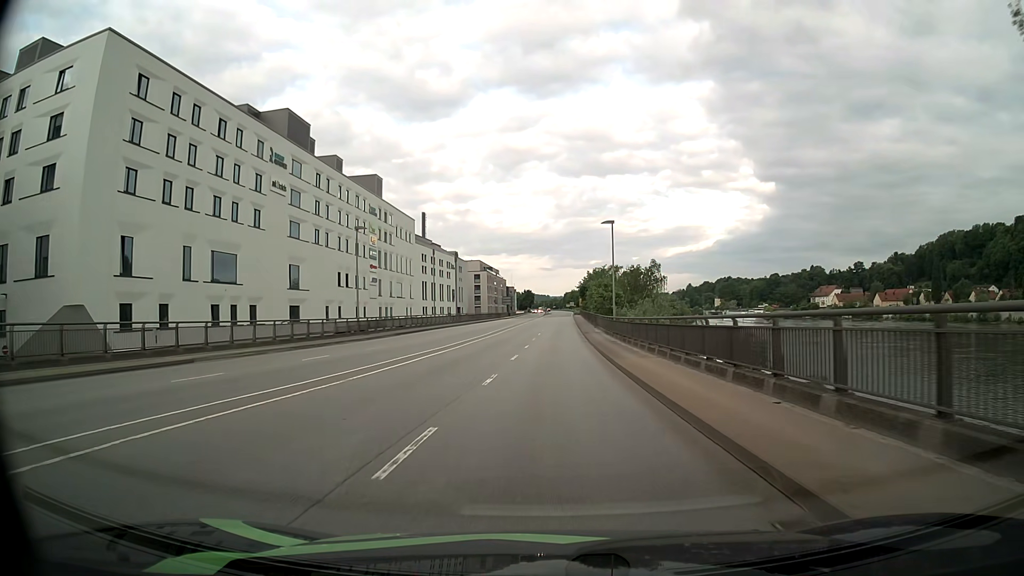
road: primary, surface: asphalt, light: Day
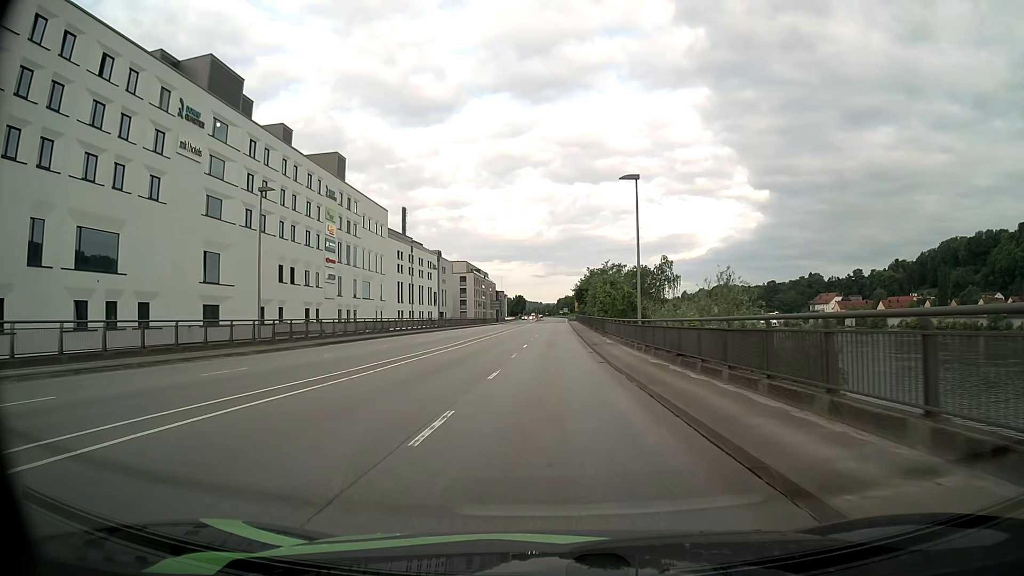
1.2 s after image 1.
(+0.1, +16.5) m; 0°
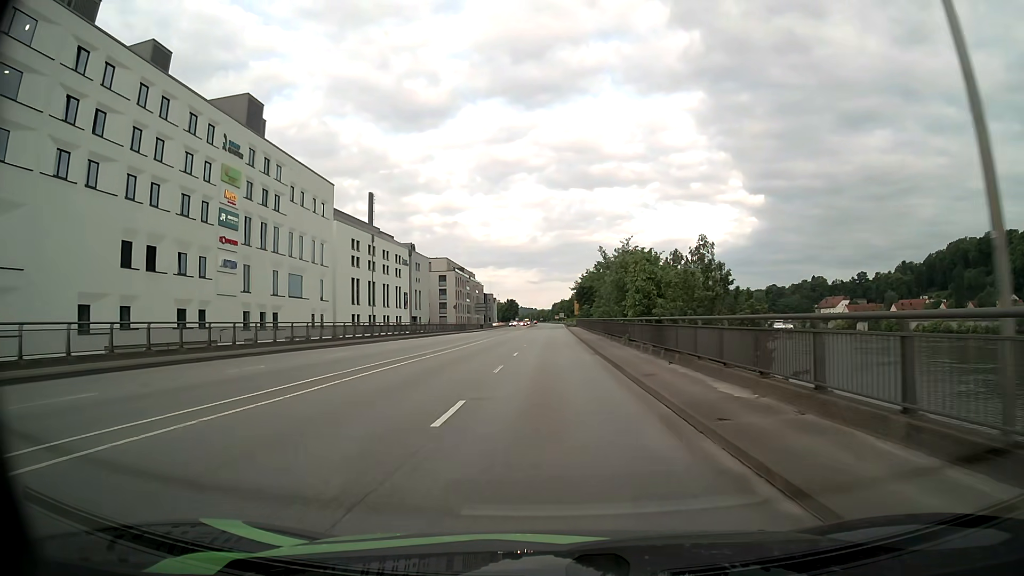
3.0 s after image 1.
(+0.2, +25.8) m; +1°
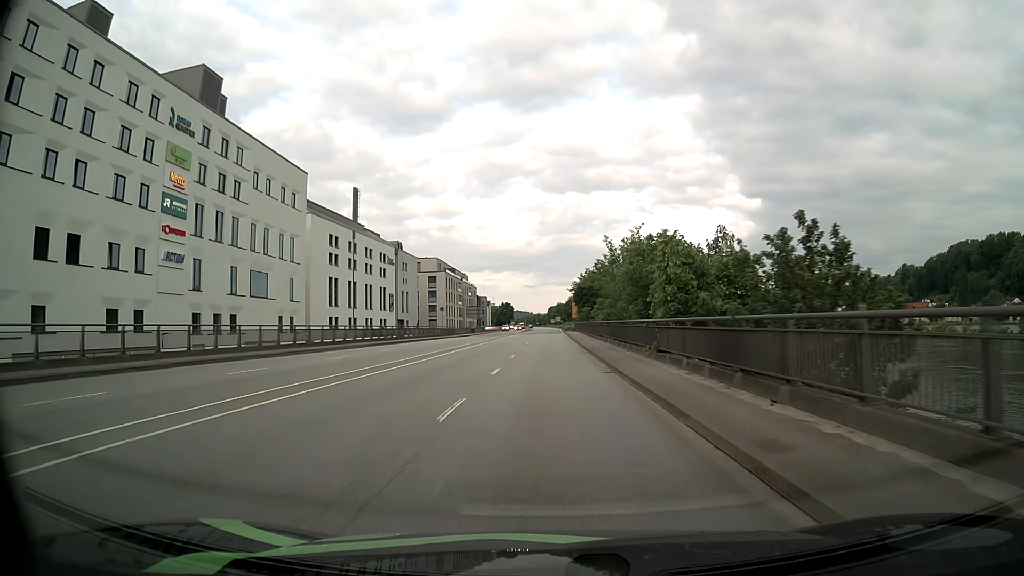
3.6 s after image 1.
(0.0, +8.6) m; 0°
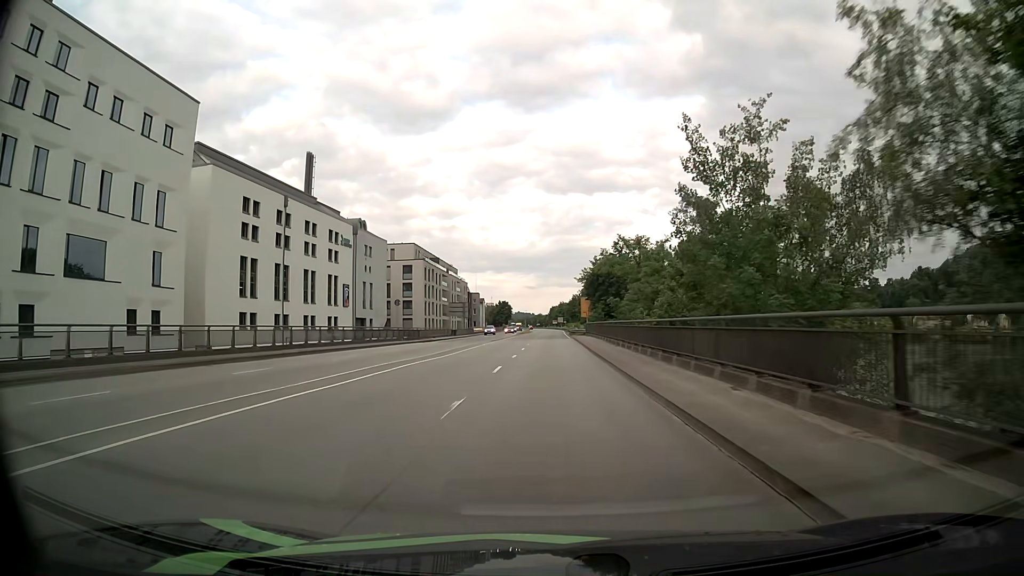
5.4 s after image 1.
(-0.3, +27.0) m; -1°
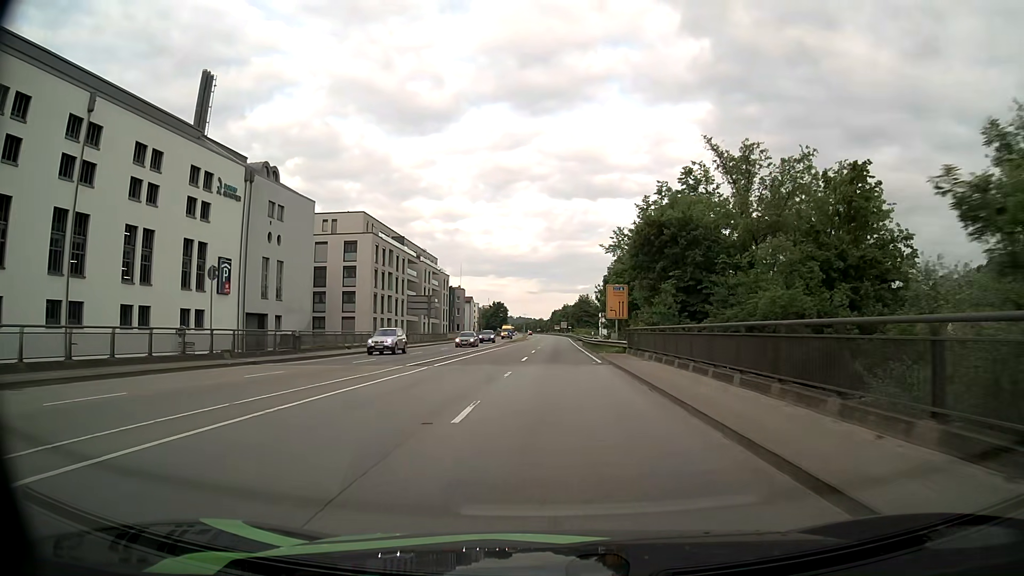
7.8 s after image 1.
(-0.2, +35.9) m; 0°
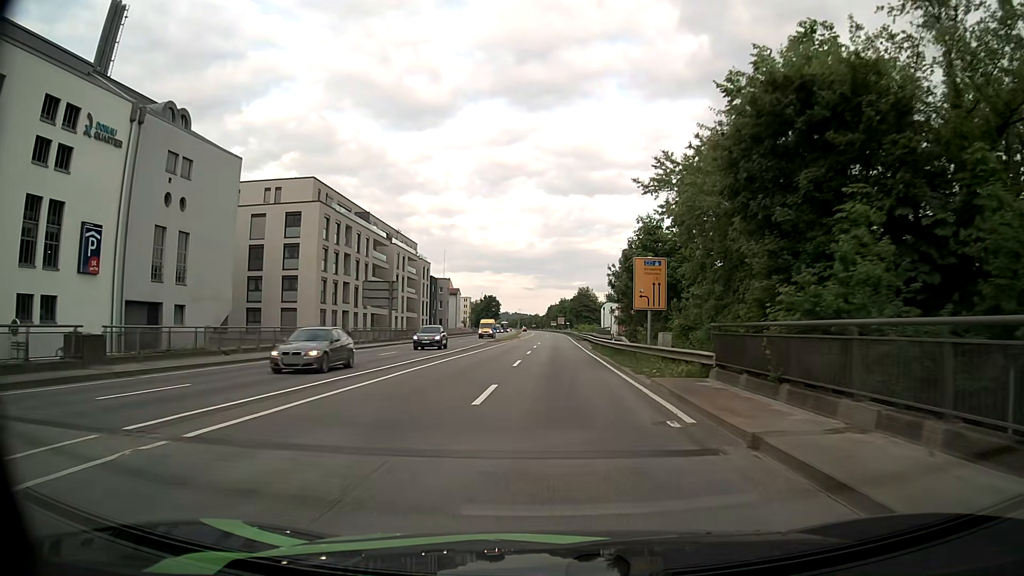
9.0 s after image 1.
(-0.1, +18.4) m; 0°
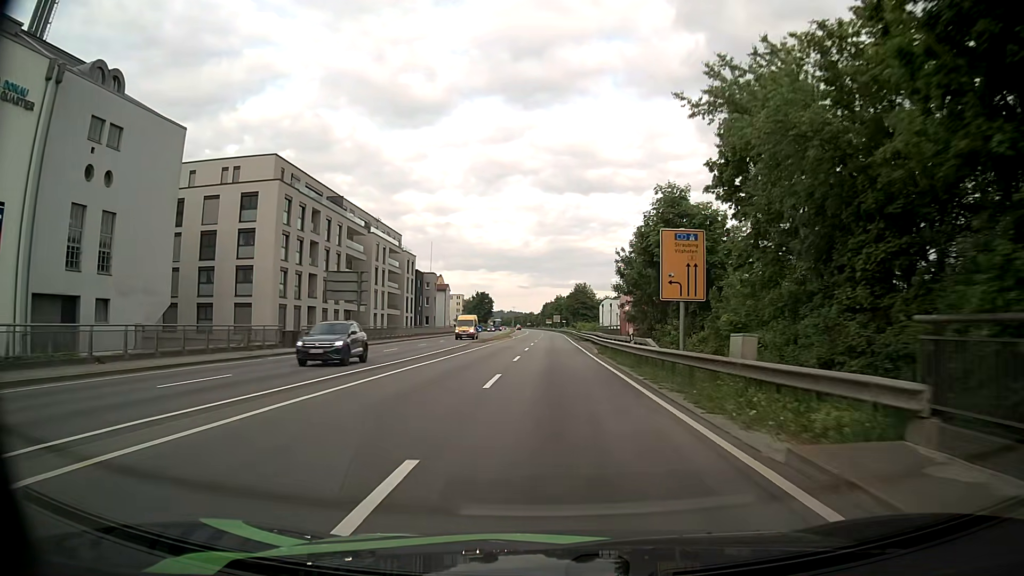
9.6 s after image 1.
(0.0, +9.3) m; +1°
(0, +10) (0, +20) (0, +30) (0, +40) (0, +50) (0, +60) (0, +70) (0, +80) (0, +90) (-1, +100) m
